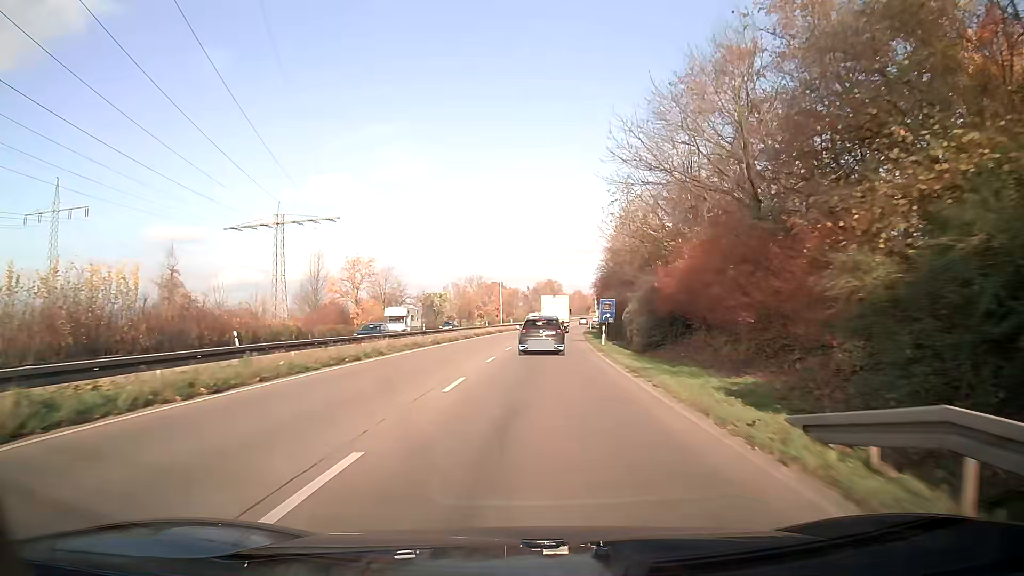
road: trunk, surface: asphalt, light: Day
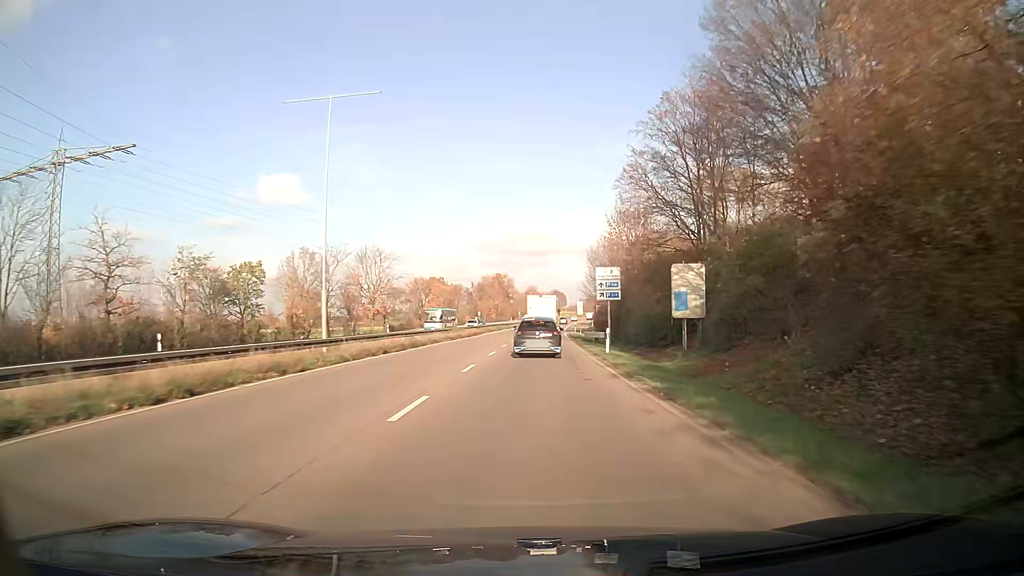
(+2.2, +57.8) m; +4°
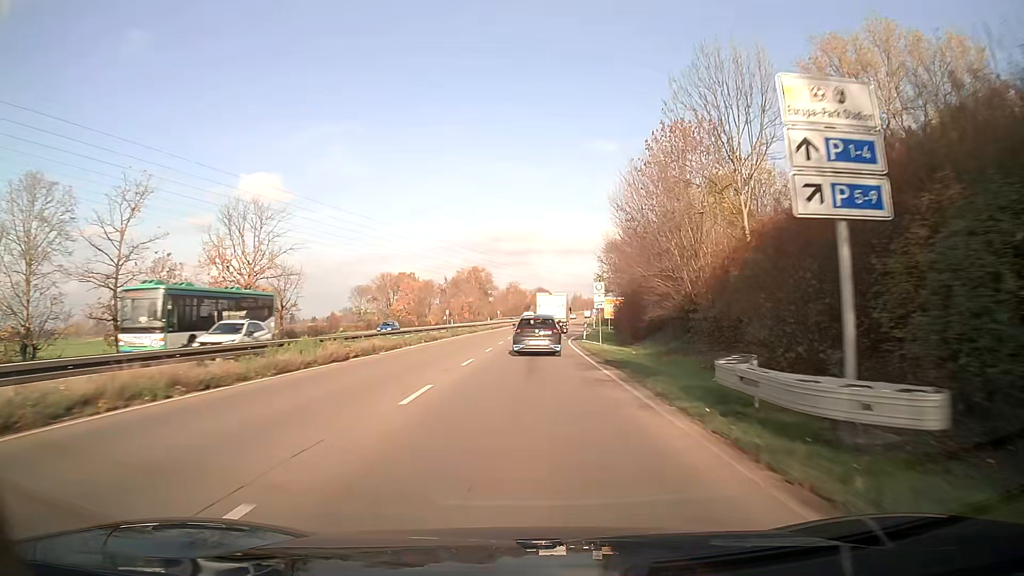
(+0.4, +34.5) m; +1°
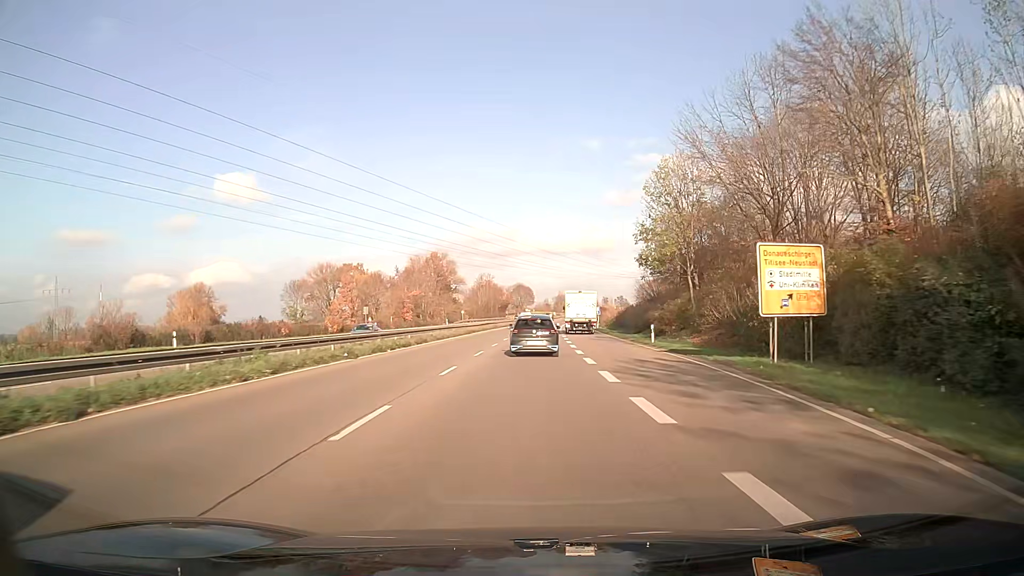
(+0.8, +57.4) m; +2°
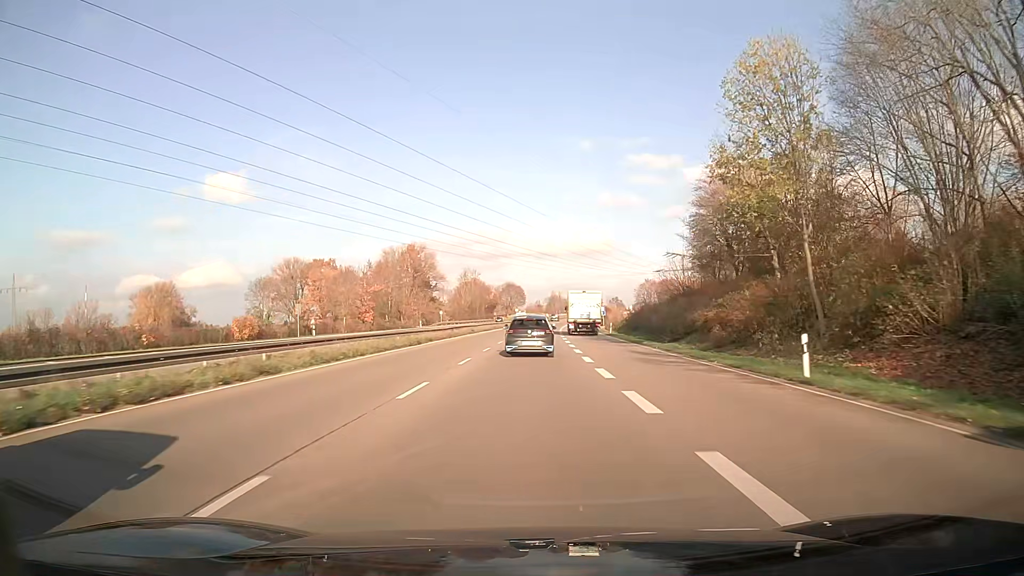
(+0.1, +23.1) m; +1°
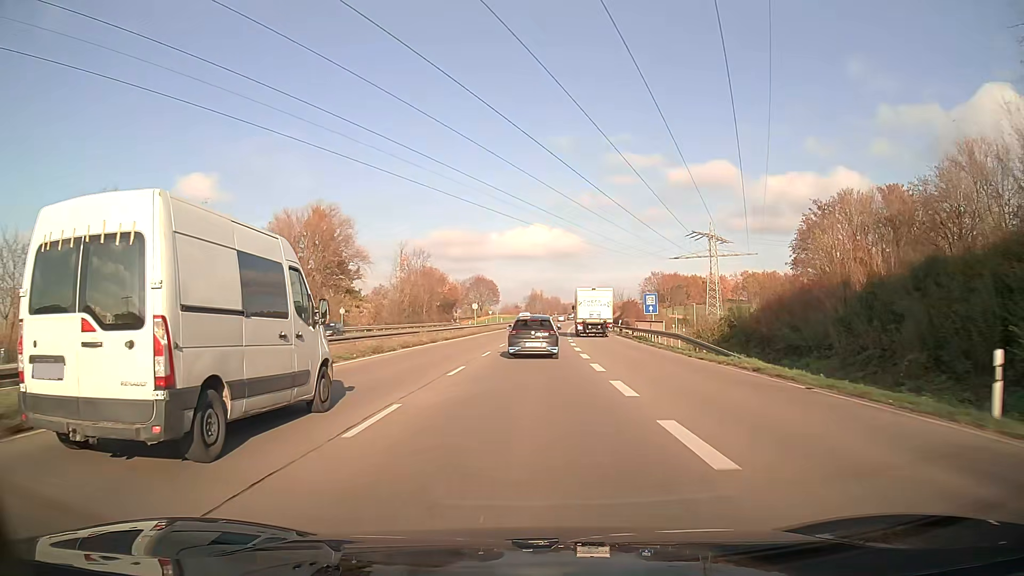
(+0.9, +58.1) m; +2°
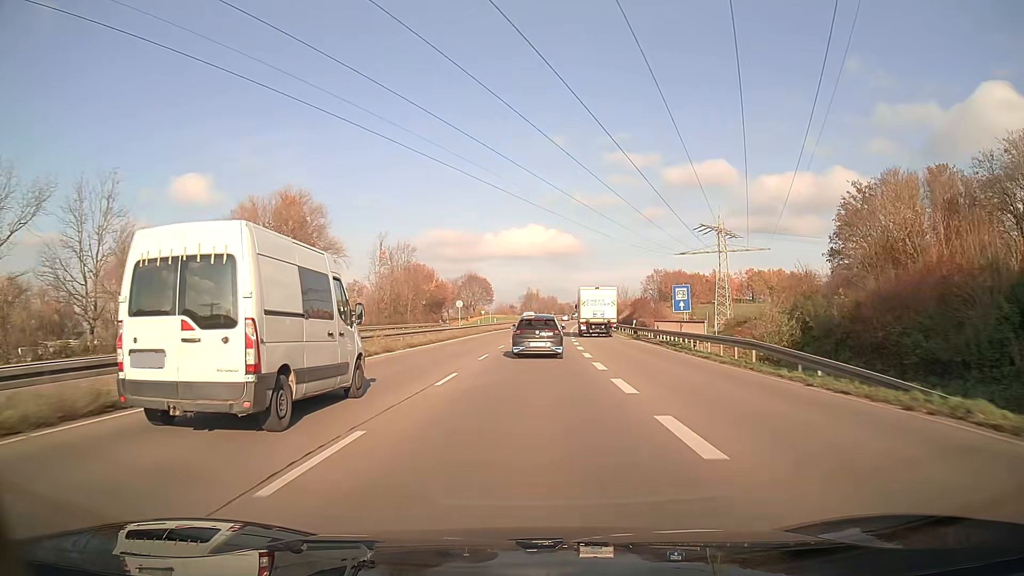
(0.0, +11.7) m; 0°
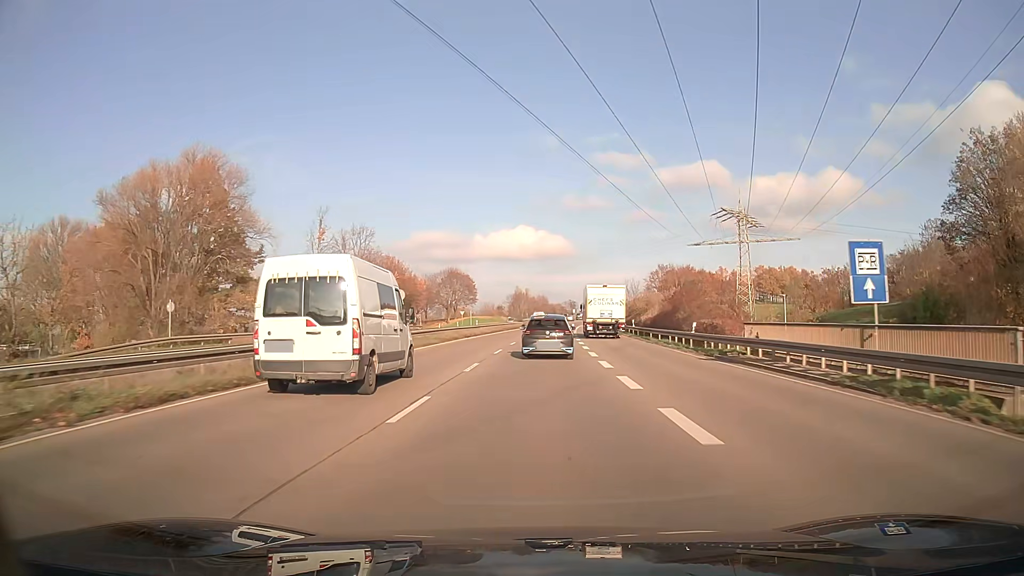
(+0.2, +23.3) m; +1°
